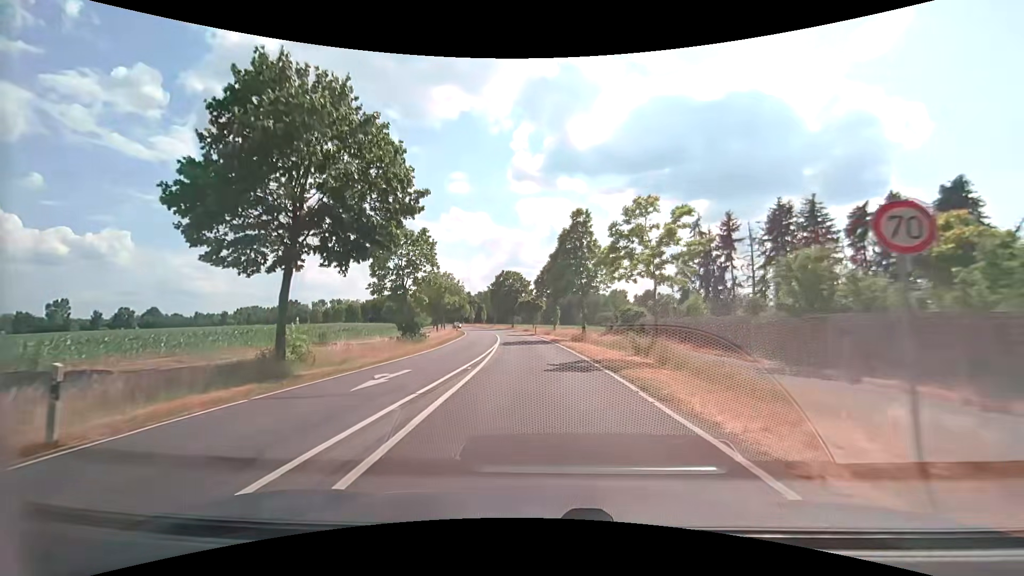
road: secondary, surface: asphalt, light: Day
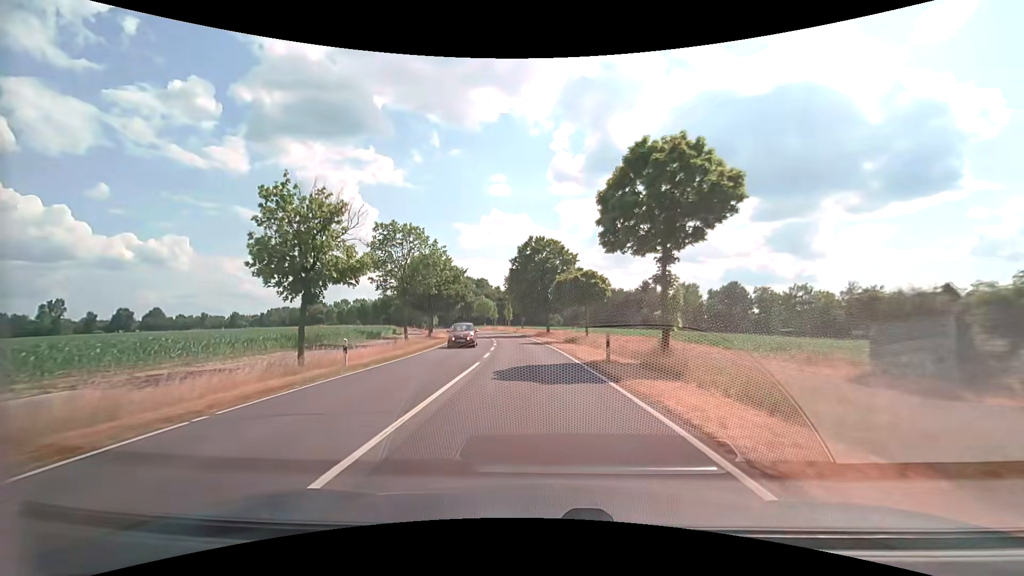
(-1.8, +40.2) m; -5°
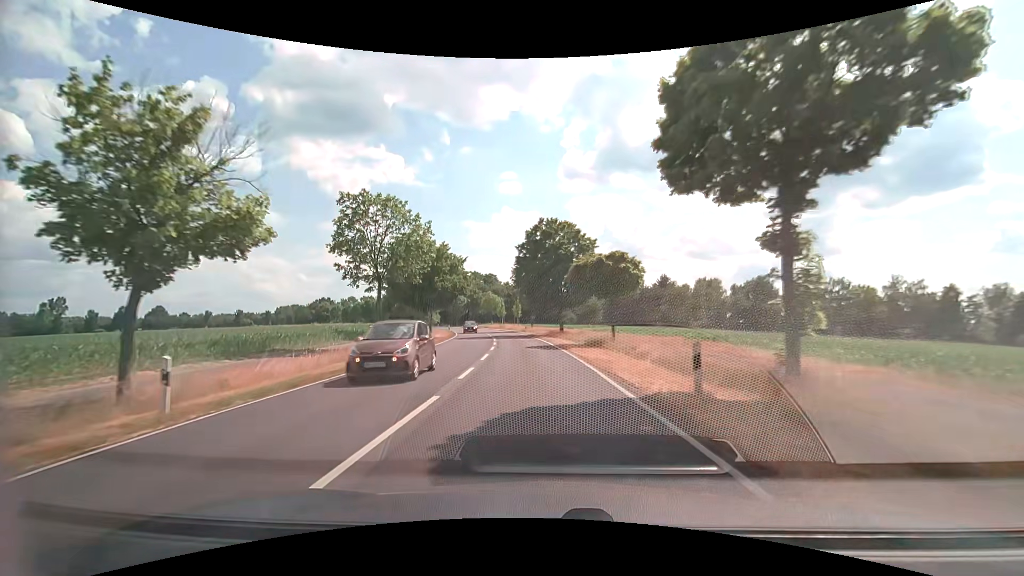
(-0.1, +8.7) m; -1°
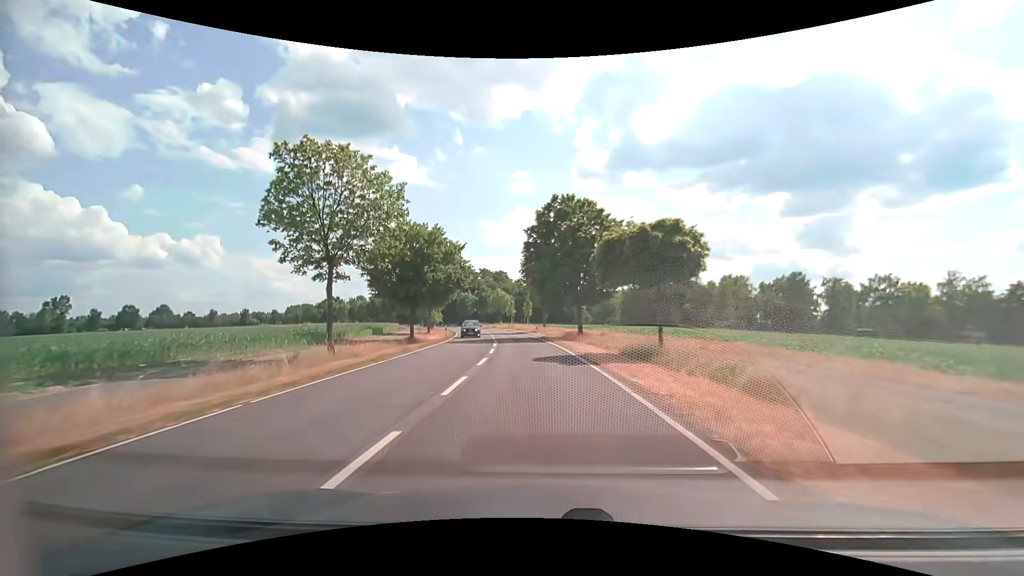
(-0.1, +9.0) m; -1°
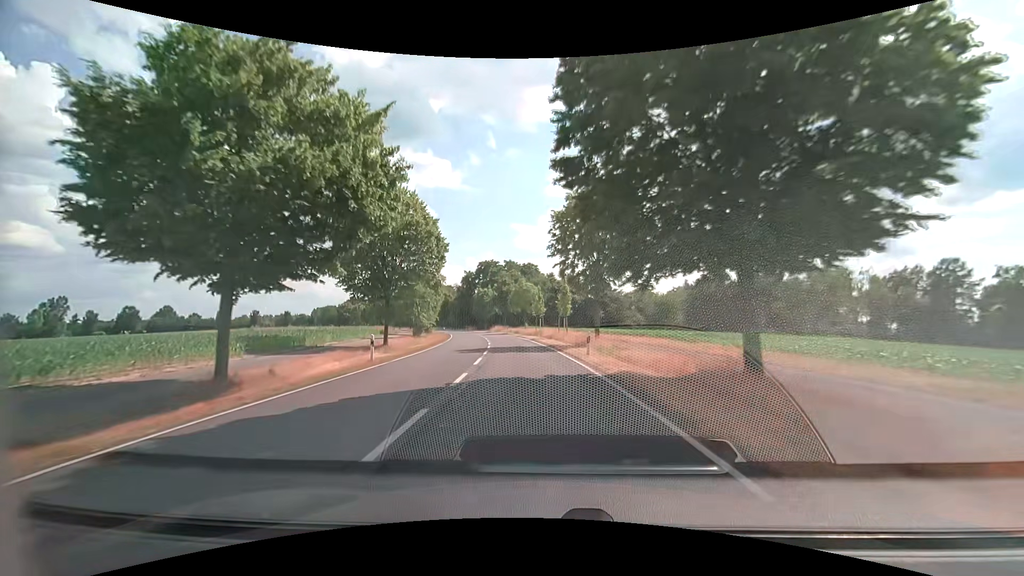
(-1.1, +28.6) m; -4°
(0, +10) (-1, +20) (-1, +30) (-3, +40) (-4, +50) (-6, +60) (-7, +69) (-9, +79) (-12, +89) (-14, +99) m
